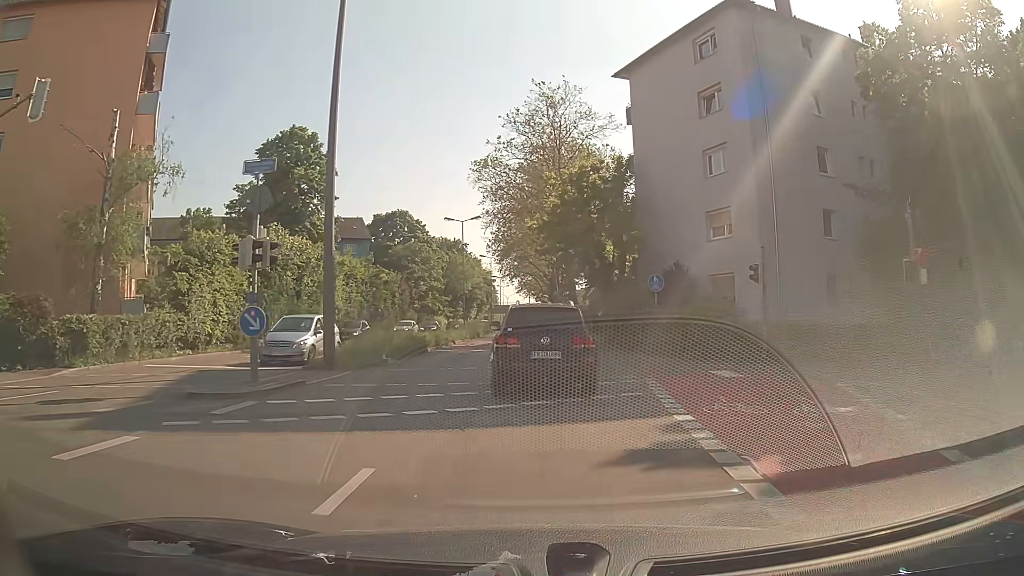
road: secondary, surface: asphalt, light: Day
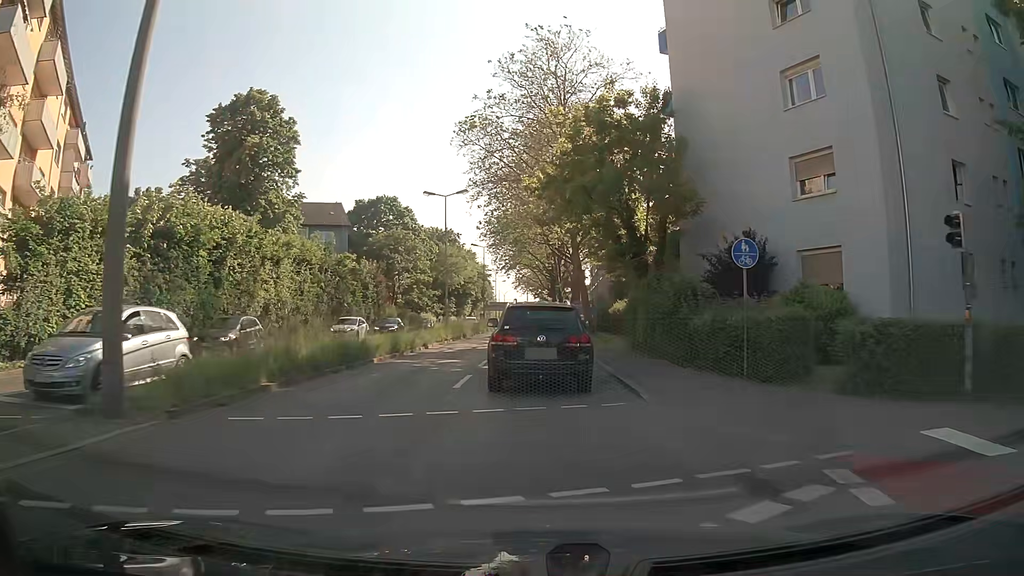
(0.0, +10.3) m; 0°
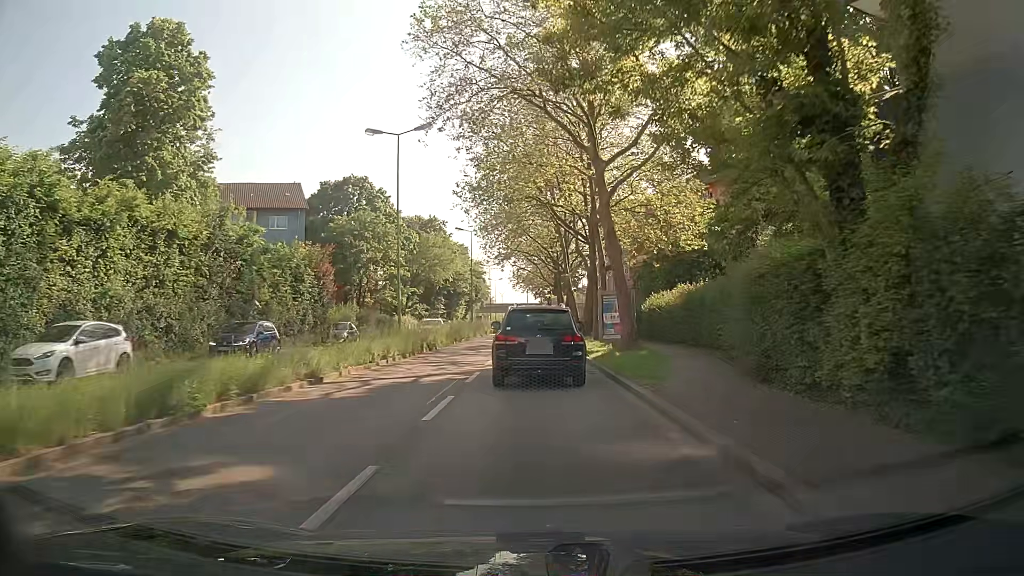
(+0.1, +16.1) m; 0°
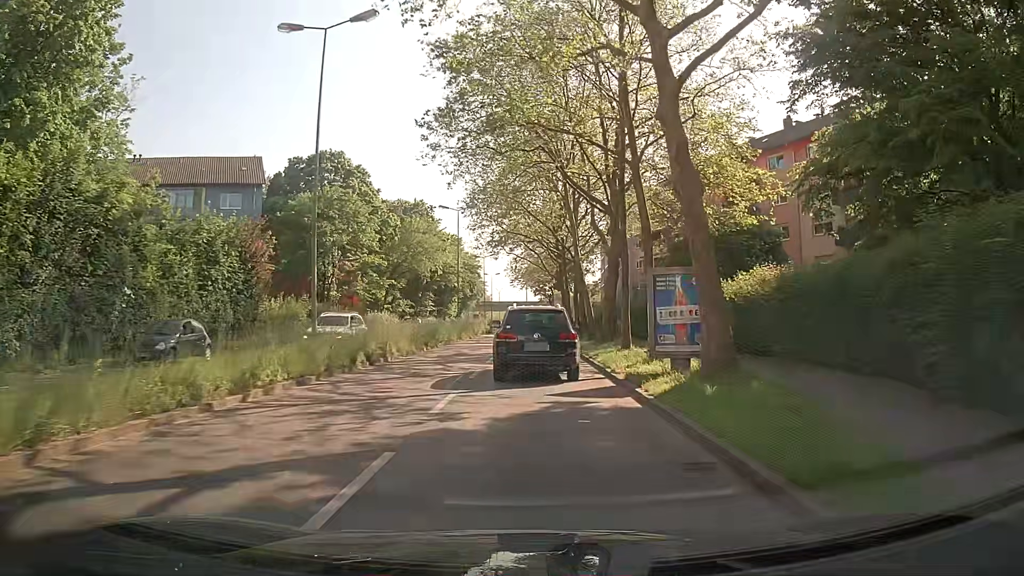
(0.0, +11.4) m; +1°
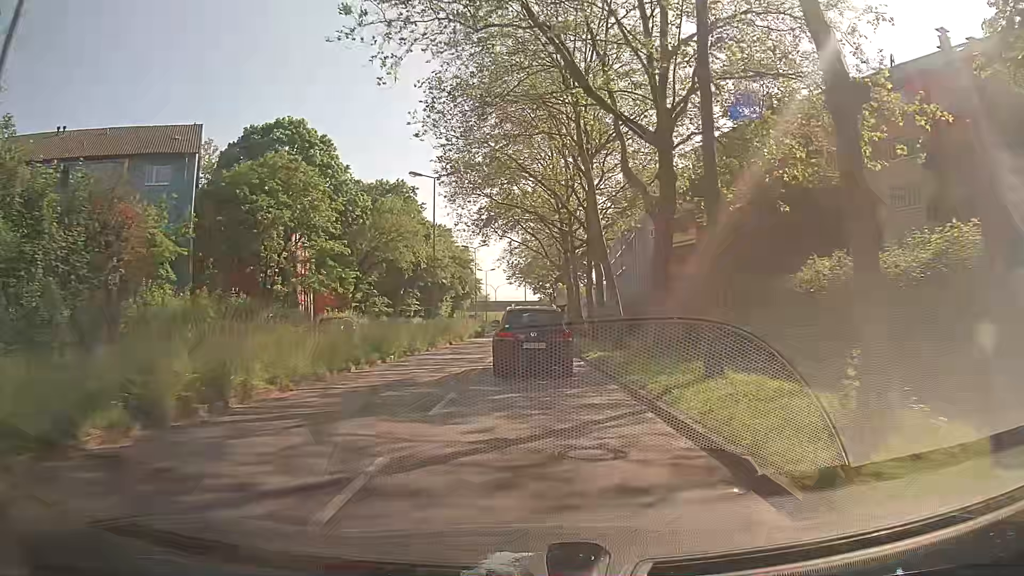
(-0.1, +12.2) m; -1°
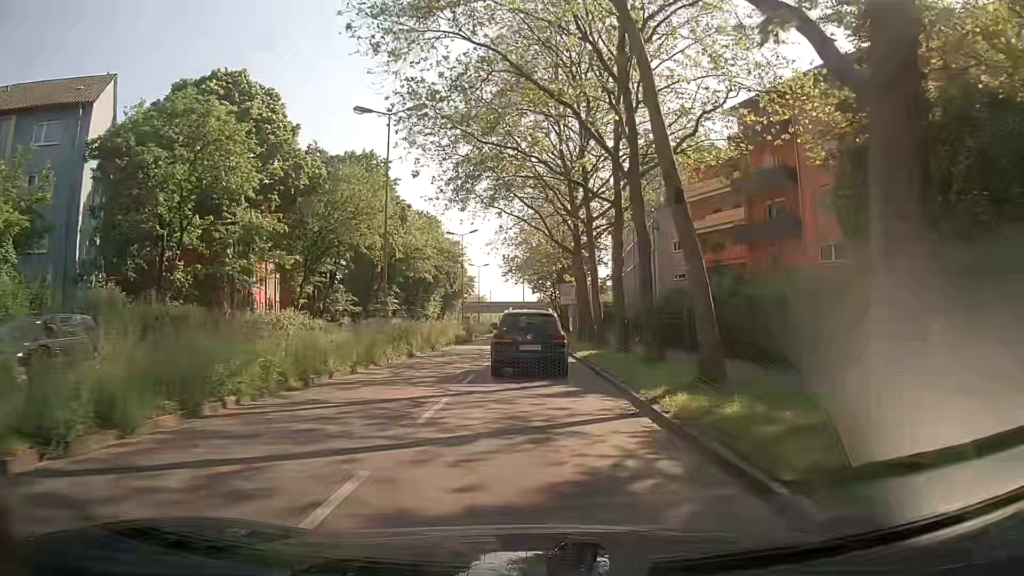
(+0.2, +12.8) m; 0°
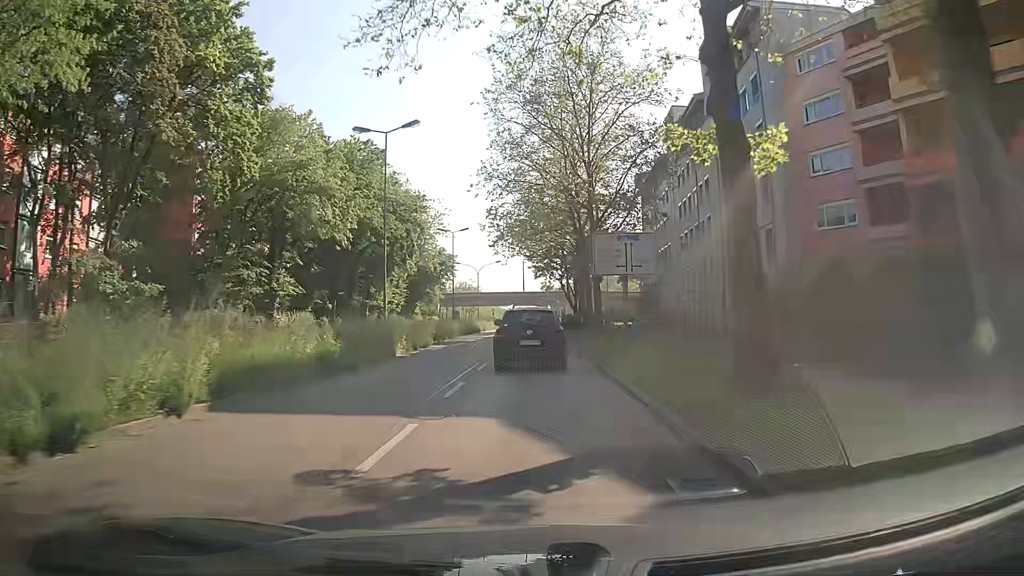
(+0.1, +33.3) m; 0°
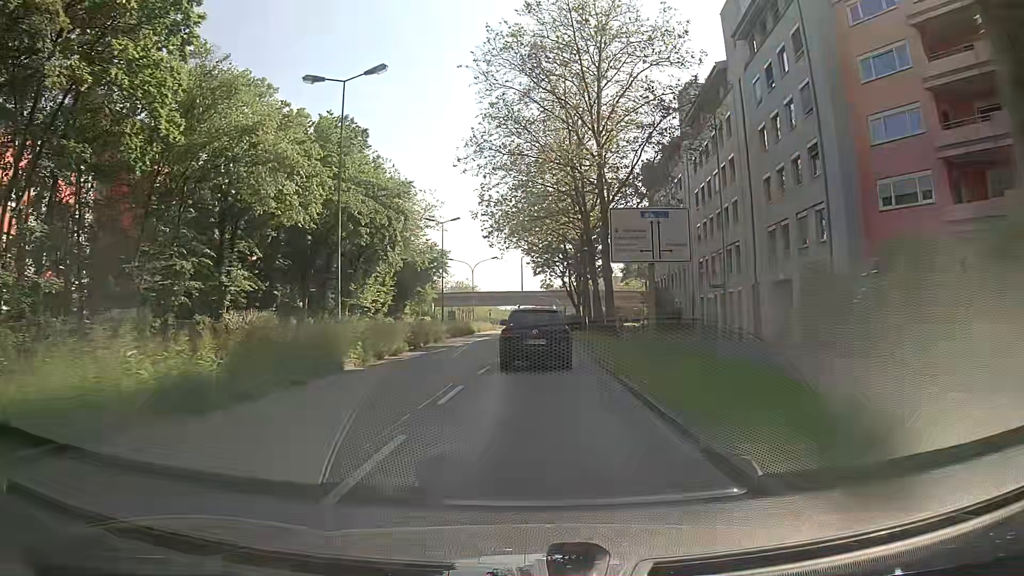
(0.0, +6.8) m; -1°
(0, +10) (+1, +20) (+1, +30) (+1, +40) (+2, +50) (+2, +60) (+2, +70) (+2, +80) (+3, +90) (+5, +100) m
